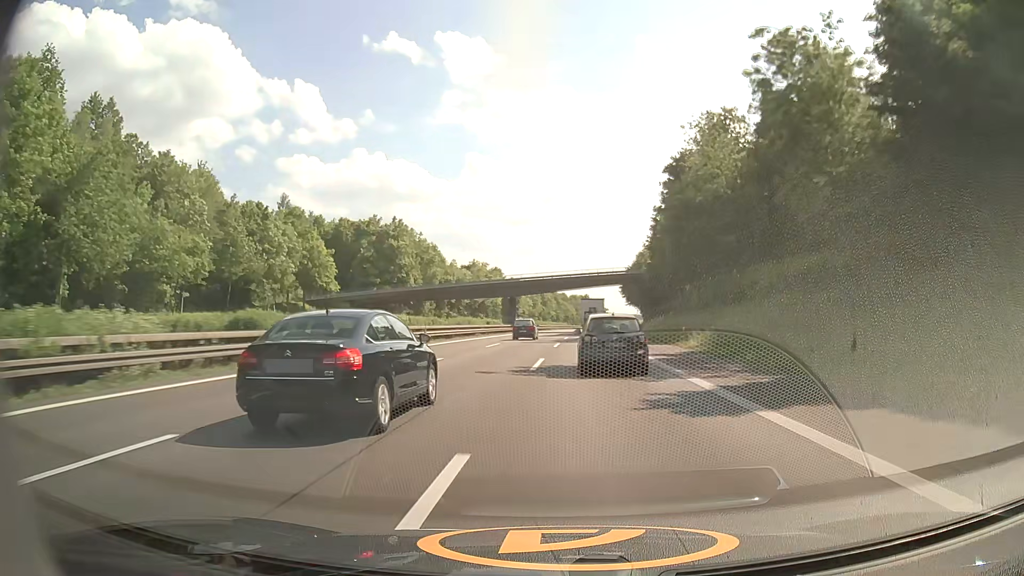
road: motorway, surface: asphalt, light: Day
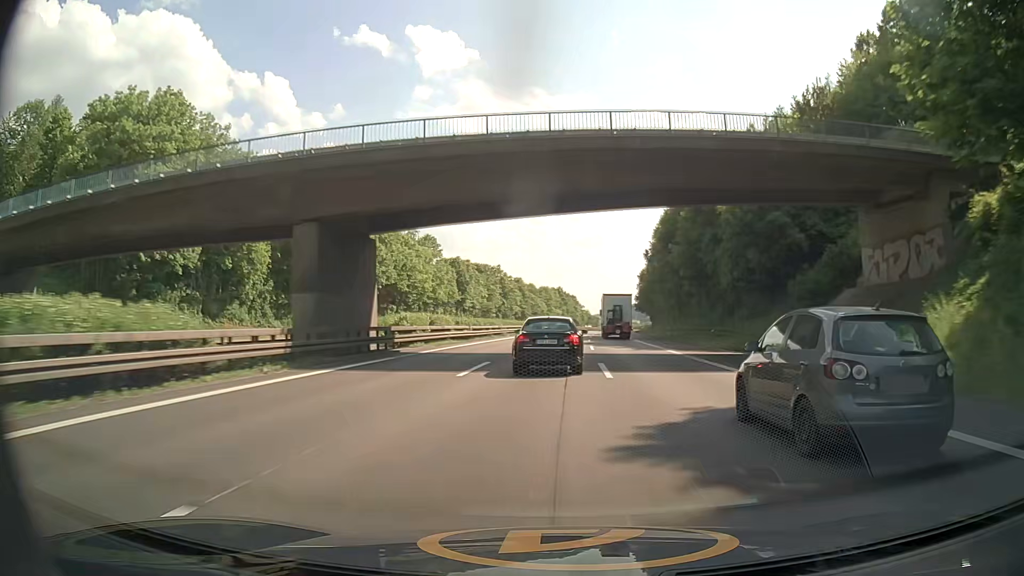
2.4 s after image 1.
(+1.1, +74.3) m; +3°
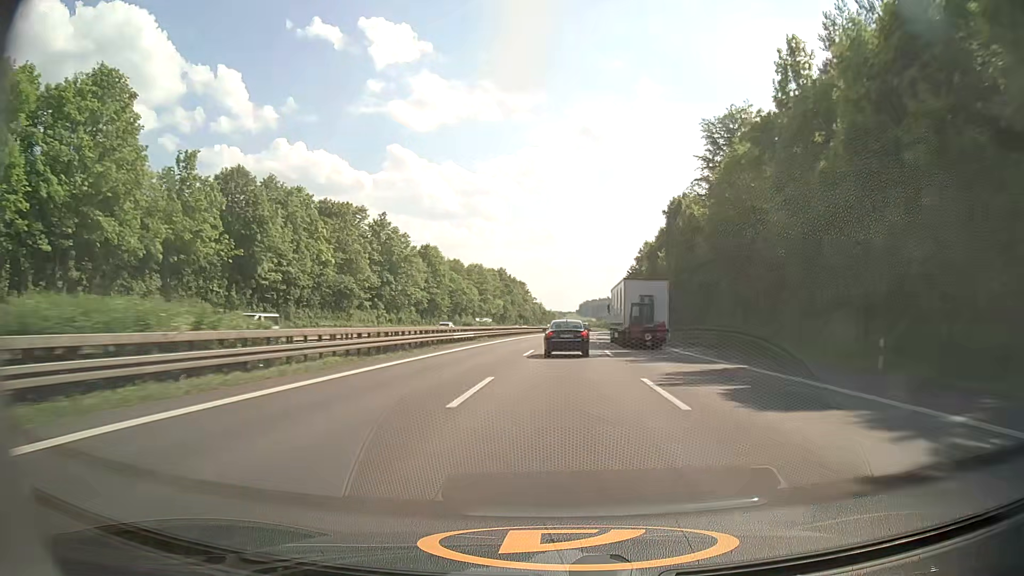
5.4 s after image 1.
(+3.8, +95.7) m; +4°
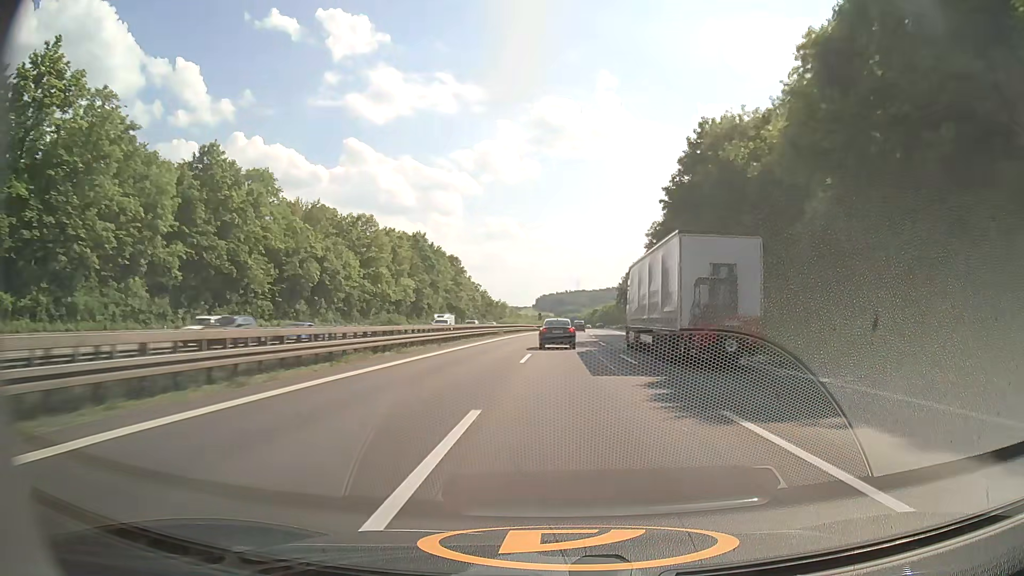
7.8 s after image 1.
(+2.3, +78.1) m; +4°
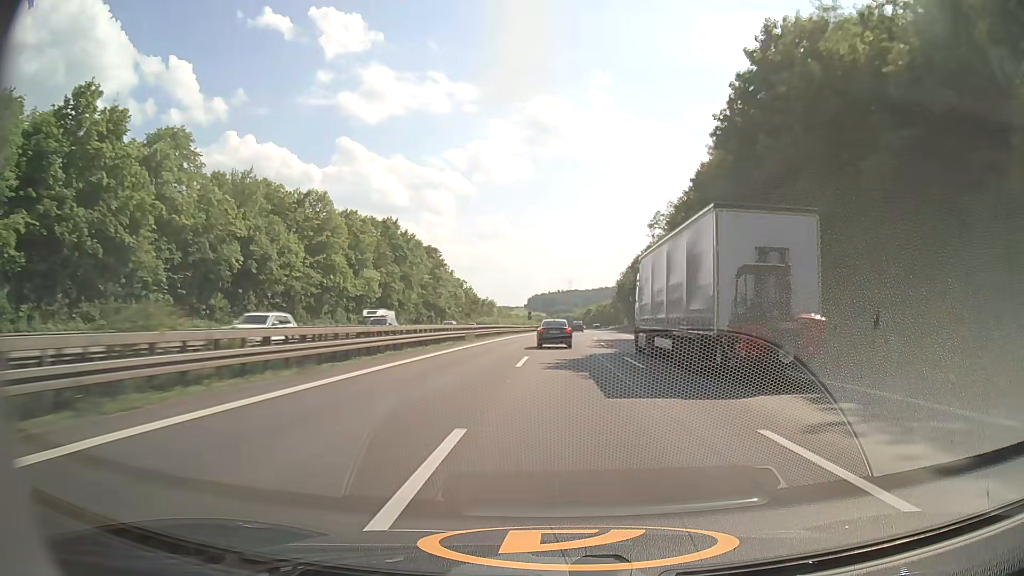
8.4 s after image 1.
(+0.1, +19.5) m; +1°
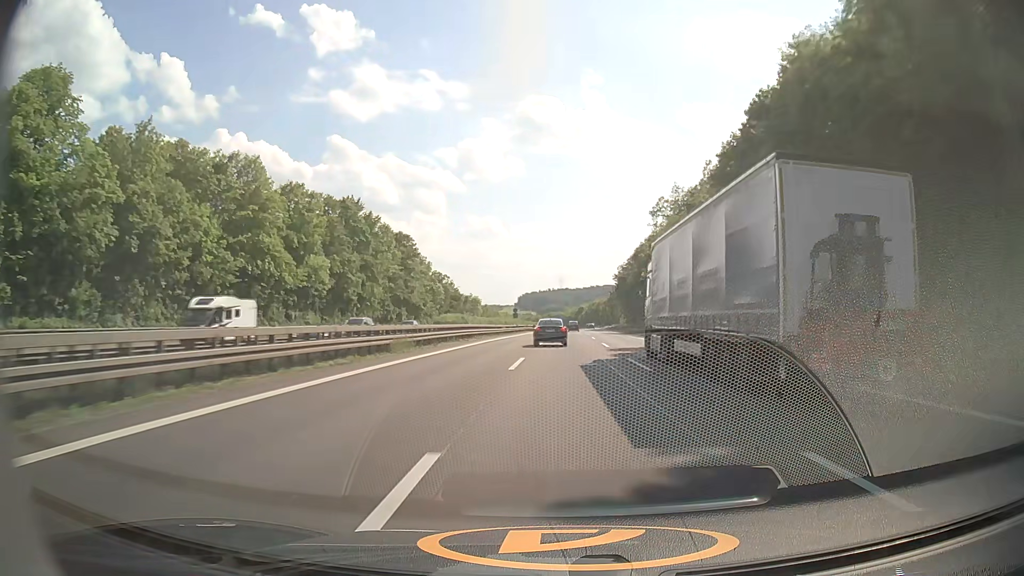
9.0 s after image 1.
(+0.1, +19.5) m; +1°
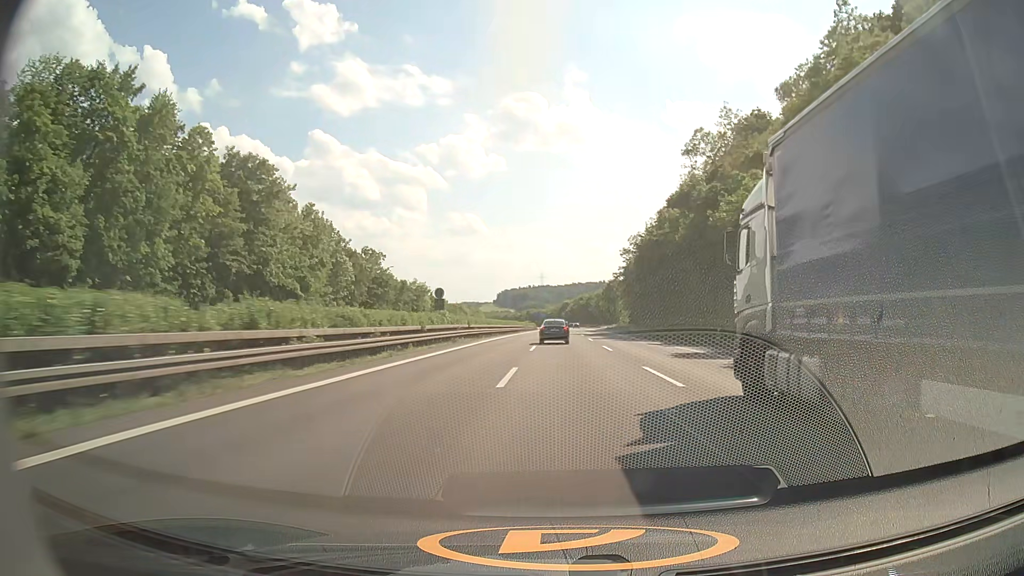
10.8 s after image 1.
(+0.9, +58.4) m; +2°
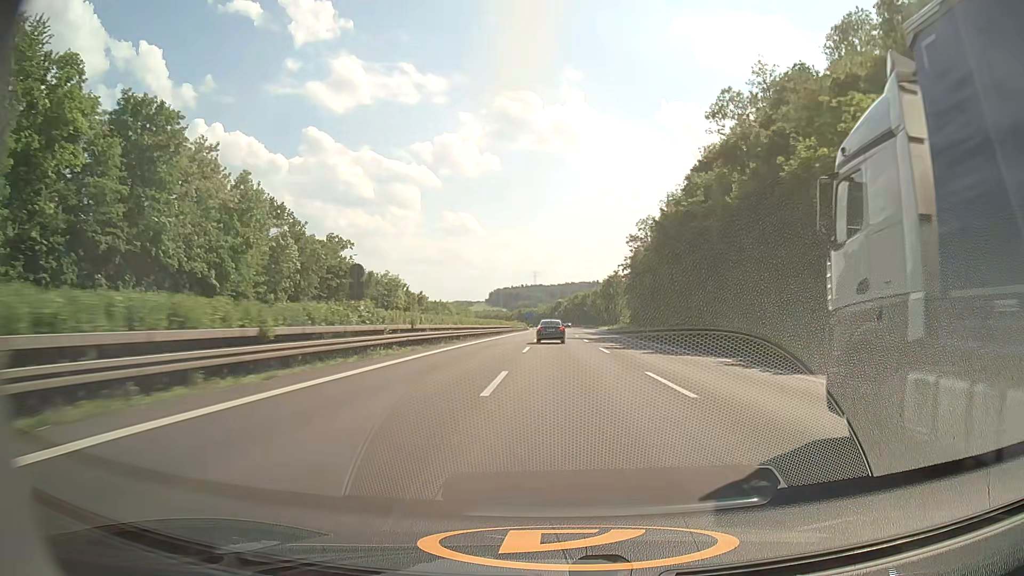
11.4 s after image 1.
(+0.1, +19.4) m; +1°
(0, +10) (0, +20) (0, +30) (0, +40) (0, +50) (0, +60) (+1, +70) (+1, +80) (+1, +90) (+1, +100) m
